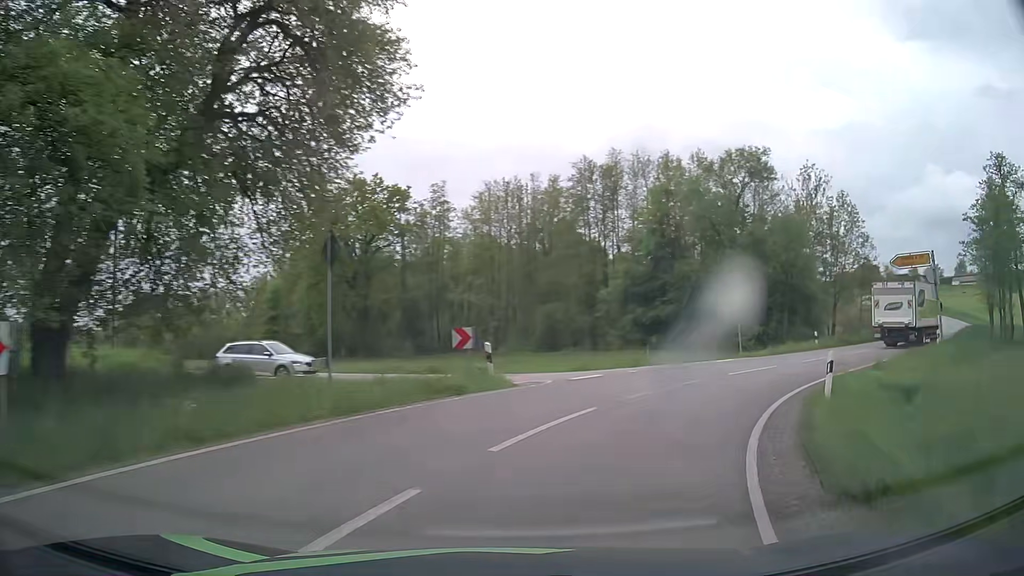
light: Day
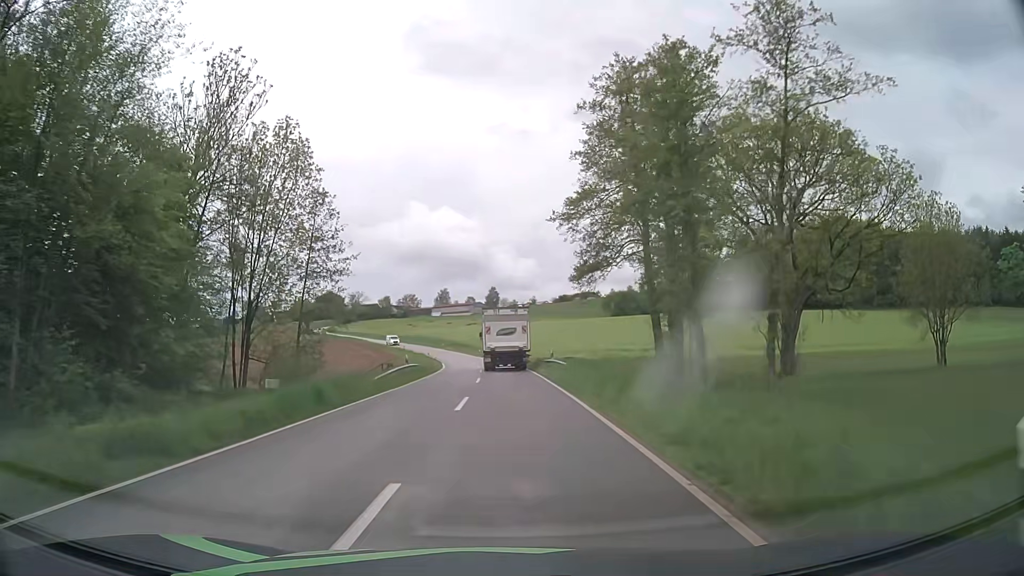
(+17.8, +29.6) m; +46°
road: tertiary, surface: asphalt
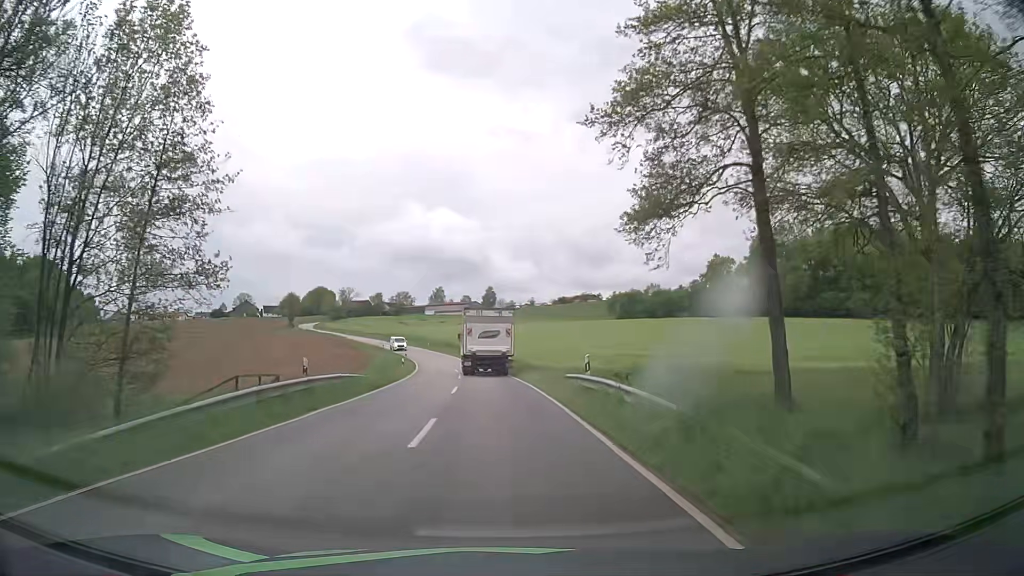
(+0.1, +17.6) m; 0°
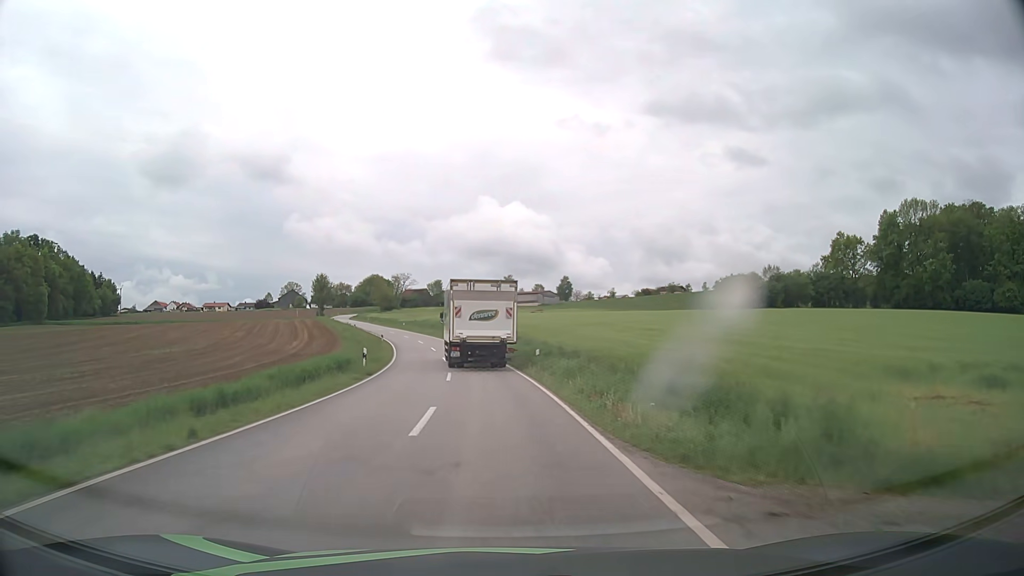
(-1.9, +48.0) m; -6°
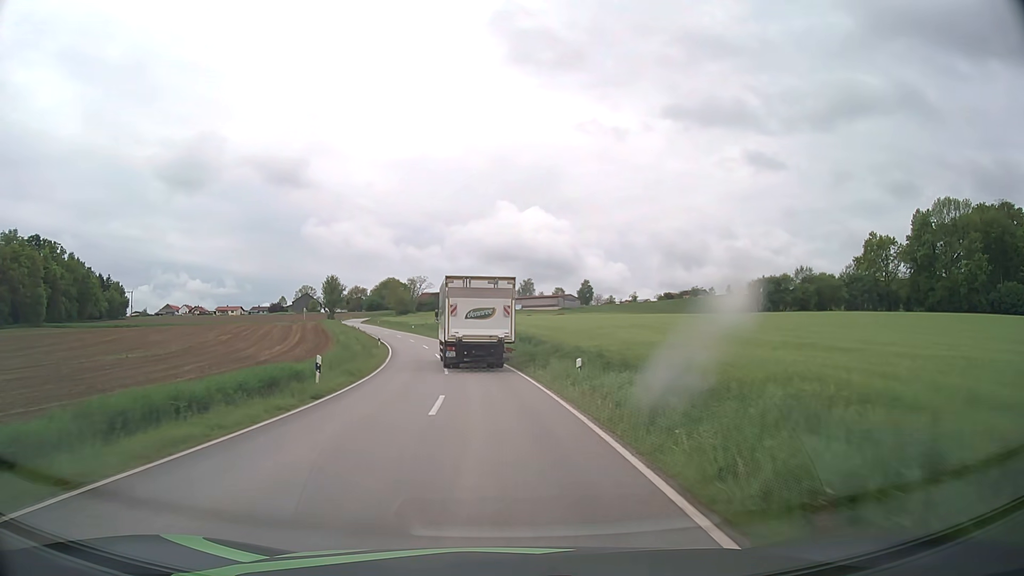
(-0.1, +9.4) m; -2°
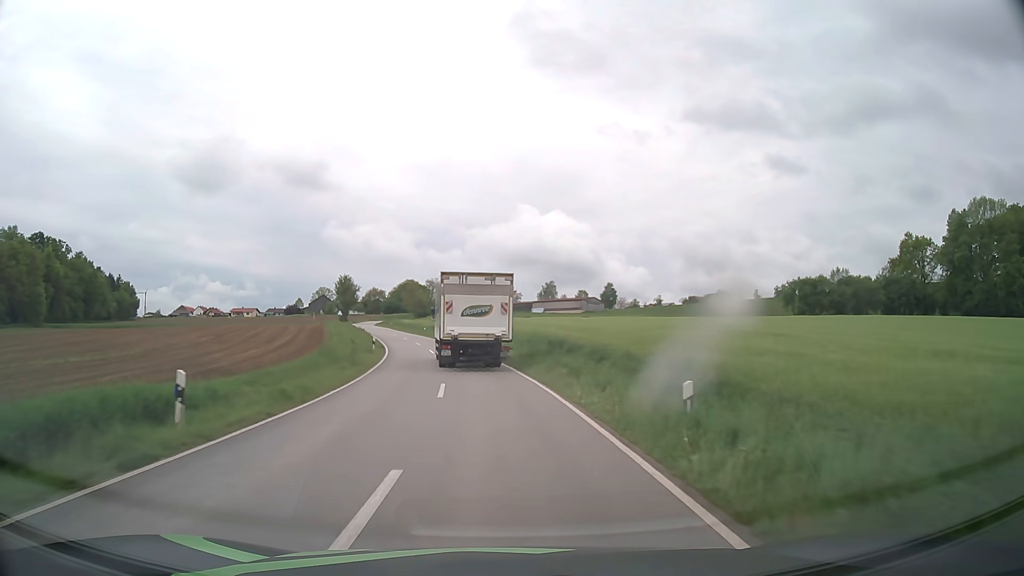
(-0.1, +9.3) m; -2°
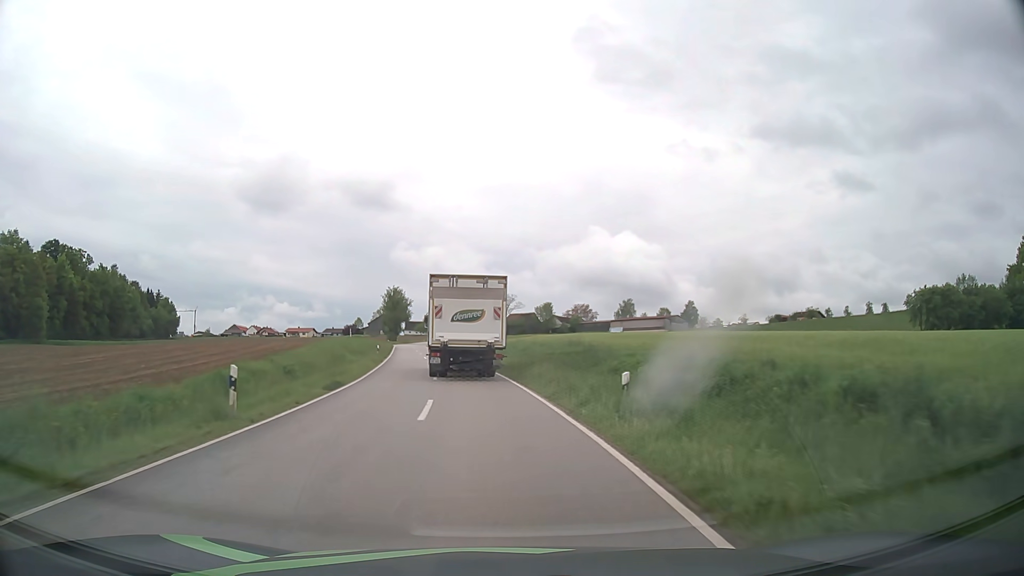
(-1.3, +27.6) m; -6°
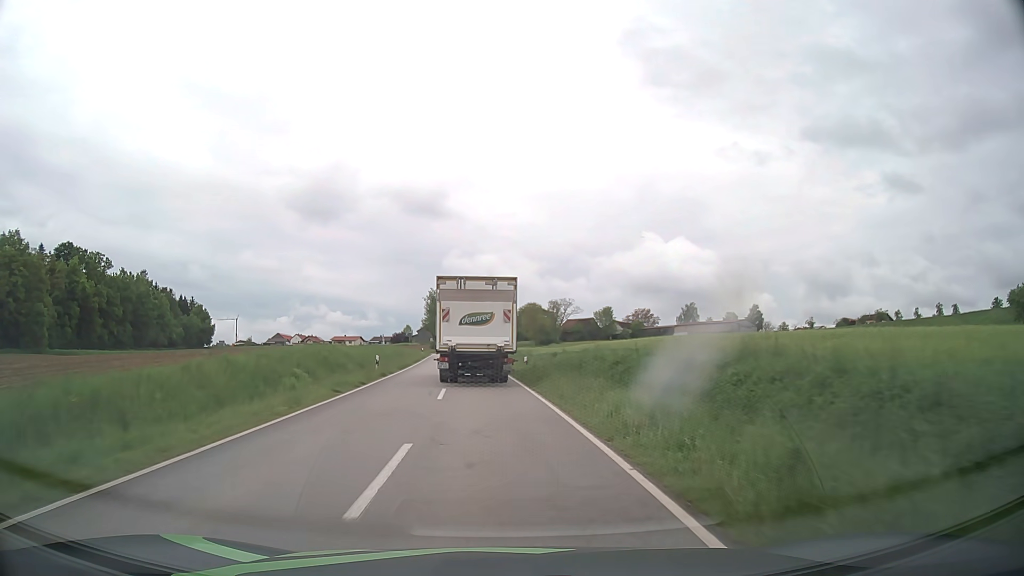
(-0.7, +18.6) m; -5°
(0, +10) (-1, +20) (-1, +30) (-2, +40) (-3, +50) (-3, +60) (-4, +70) (-5, +80) (-5, +90) (-6, +100) m
